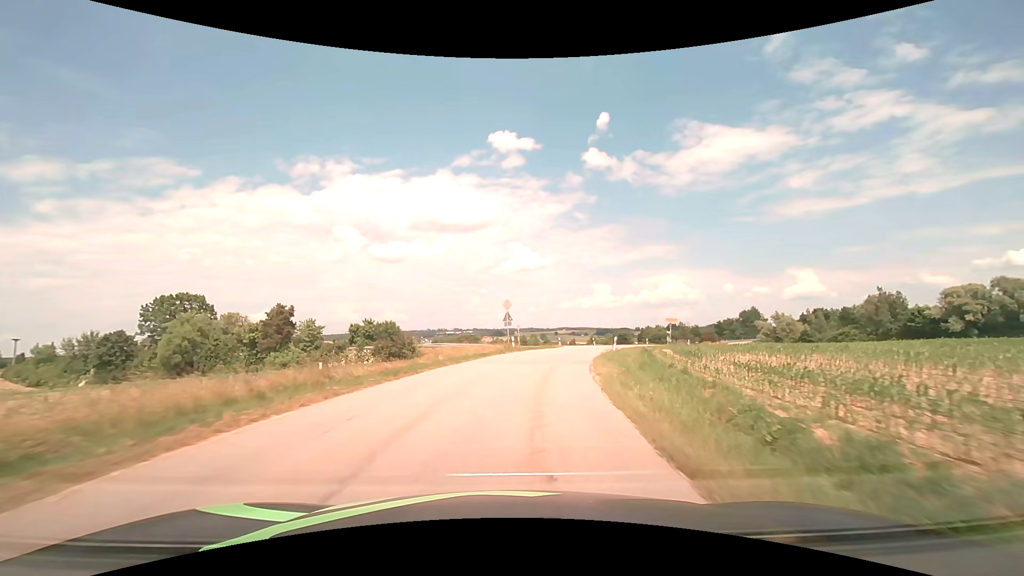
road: tertiary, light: Day
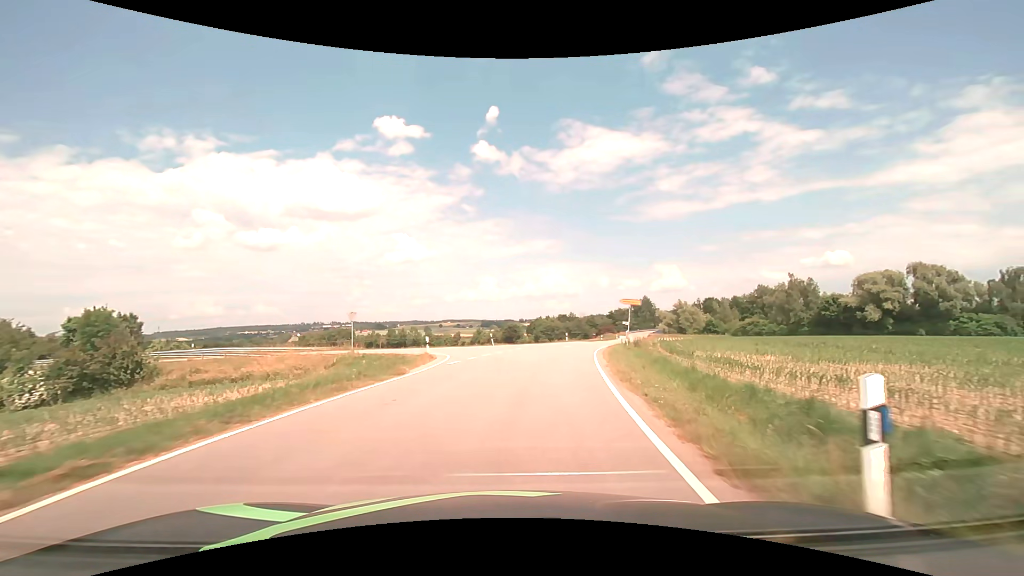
(+3.8, +30.5) m; +13°
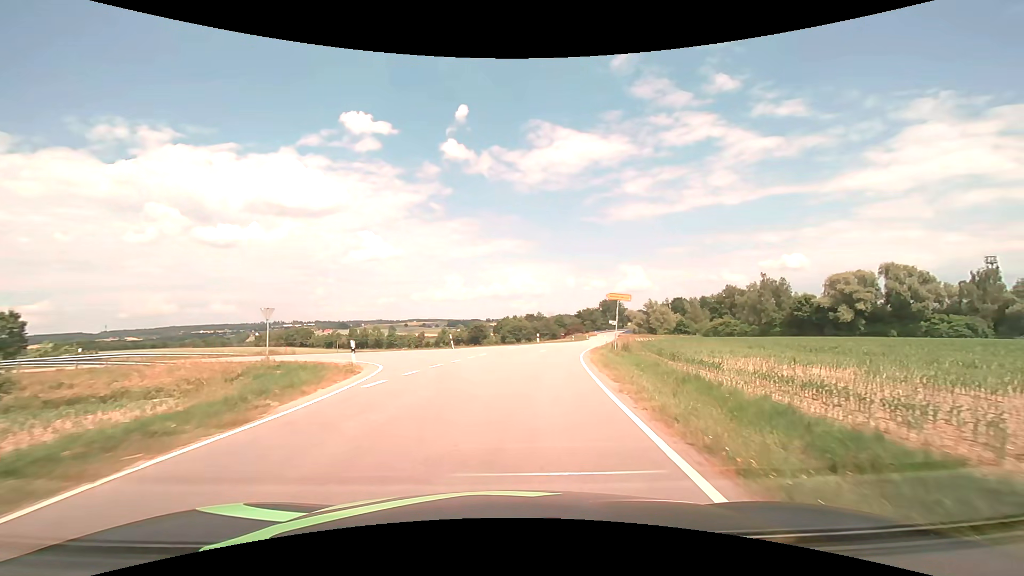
(+0.2, +6.8) m; +4°
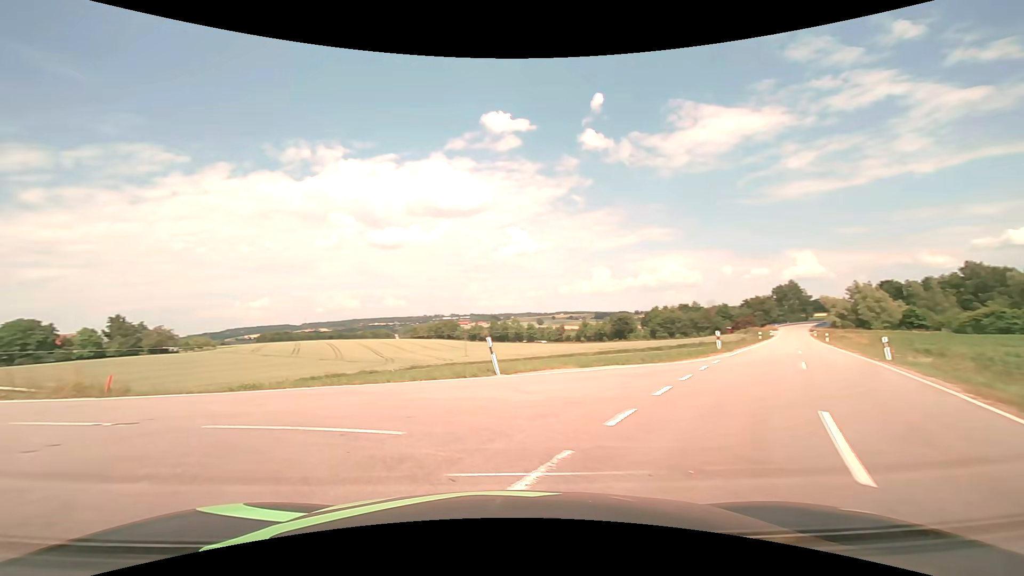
(+0.9, +24.6) m; -16°
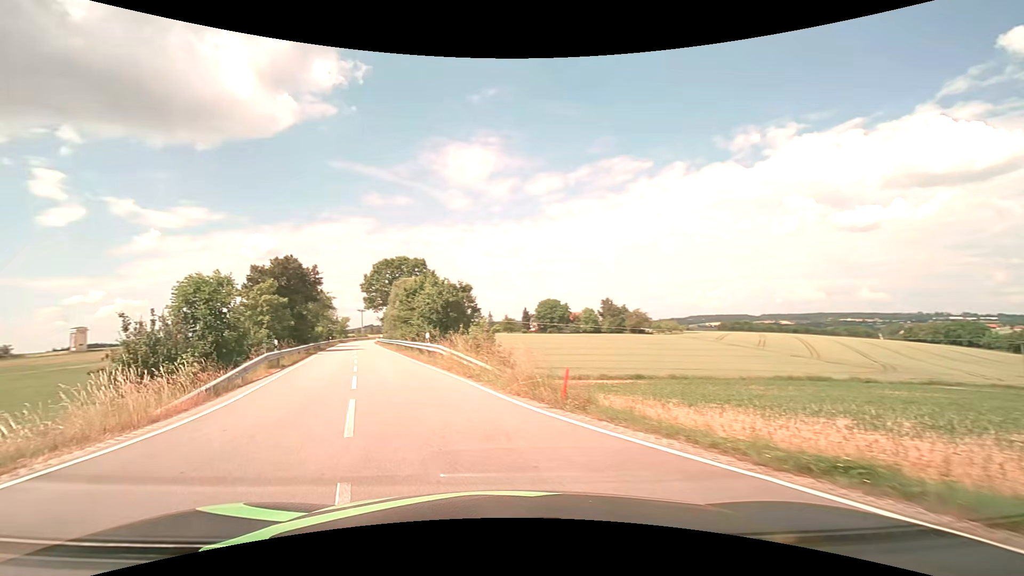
(-4.6, +9.5) m; -49°
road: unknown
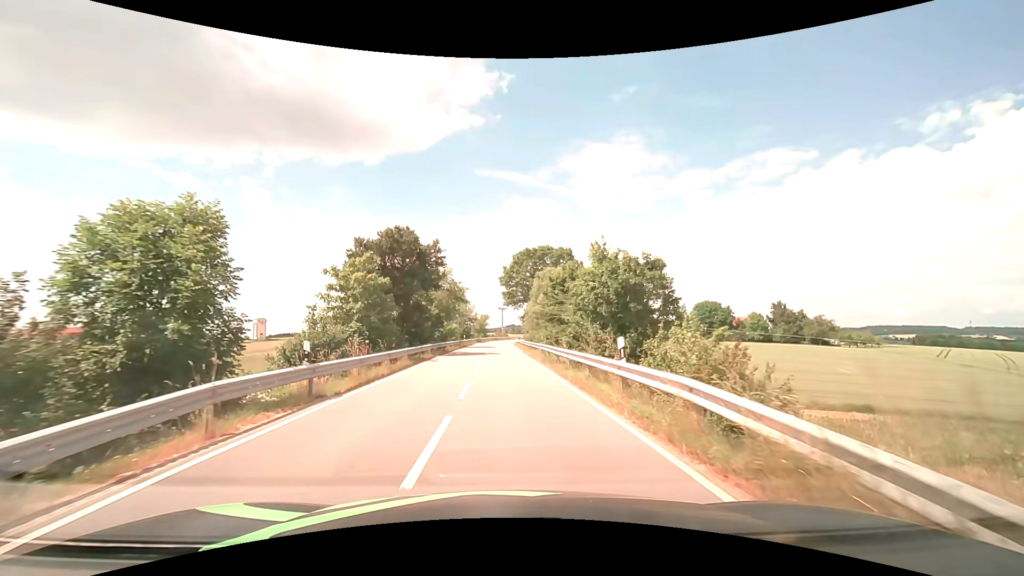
(-3.1, +14.5) m; -16°
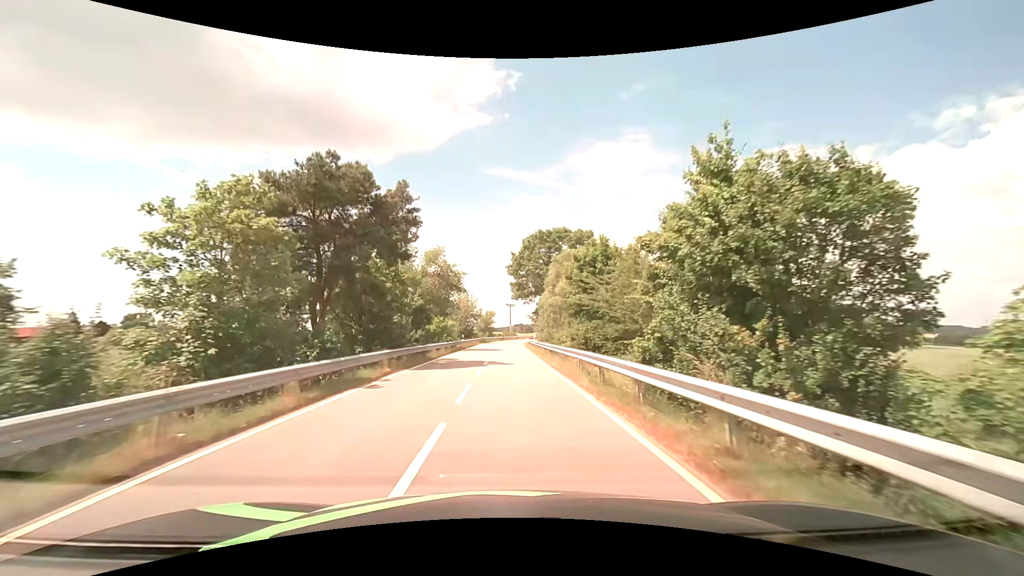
(-0.1, +13.4) m; -1°
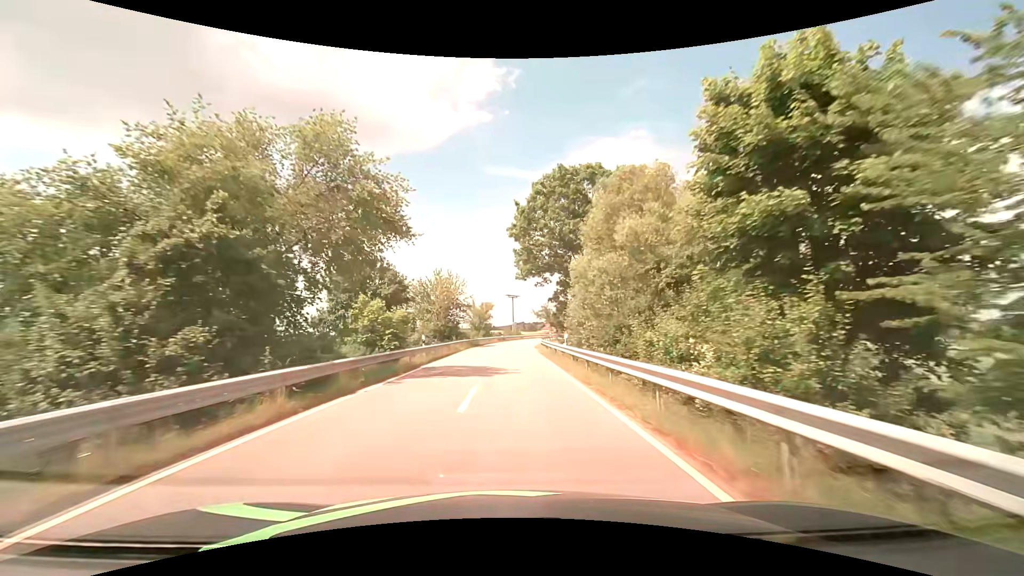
(-0.2, +25.7) m; 0°
(0, +10) (0, +20) (0, +30) (0, +40) (+1, +50) (+1, +60) (+2, +70) (+4, +80) (+6, +90) (+8, +99) m
